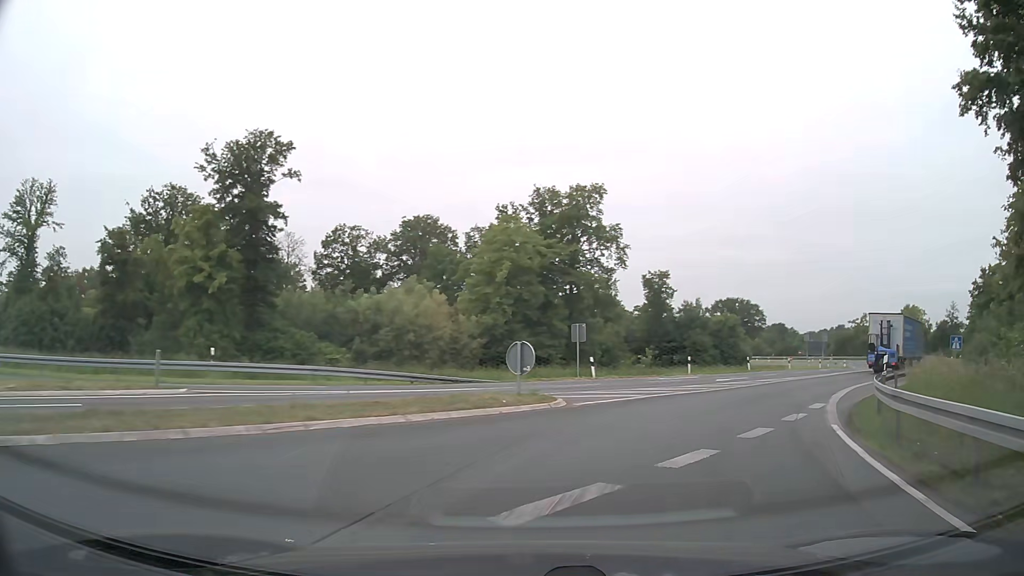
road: motorway_link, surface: asphalt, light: Day
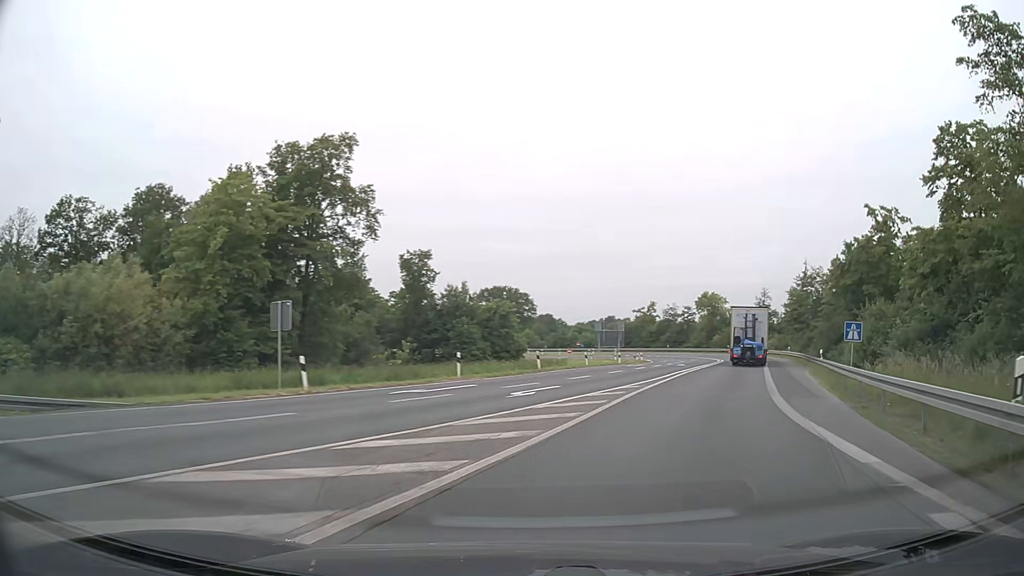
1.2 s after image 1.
(+2.4, +13.3) m; +20°
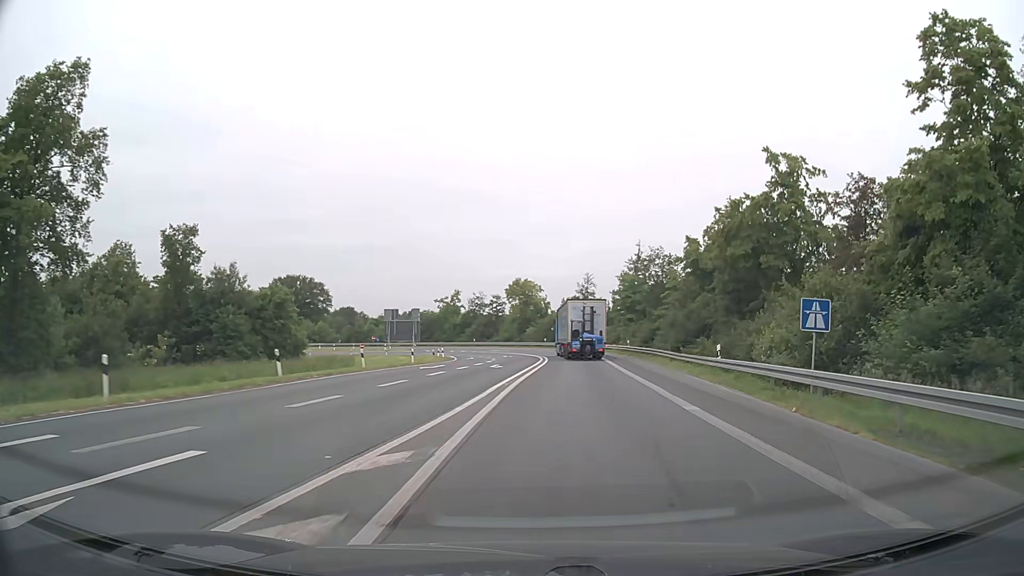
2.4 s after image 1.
(+2.3, +13.9) m; +17°
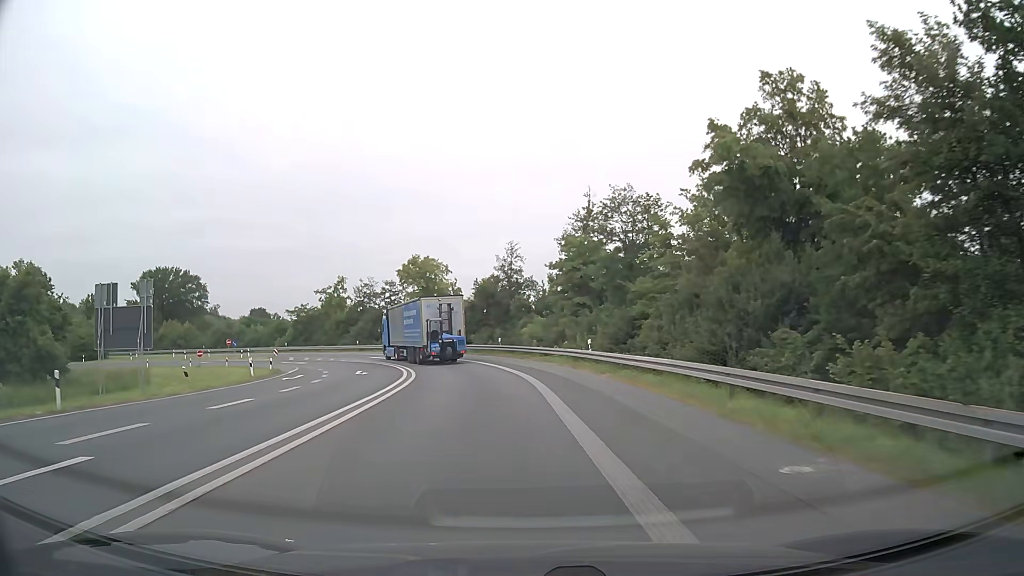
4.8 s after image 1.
(+3.2, +30.1) m; +7°
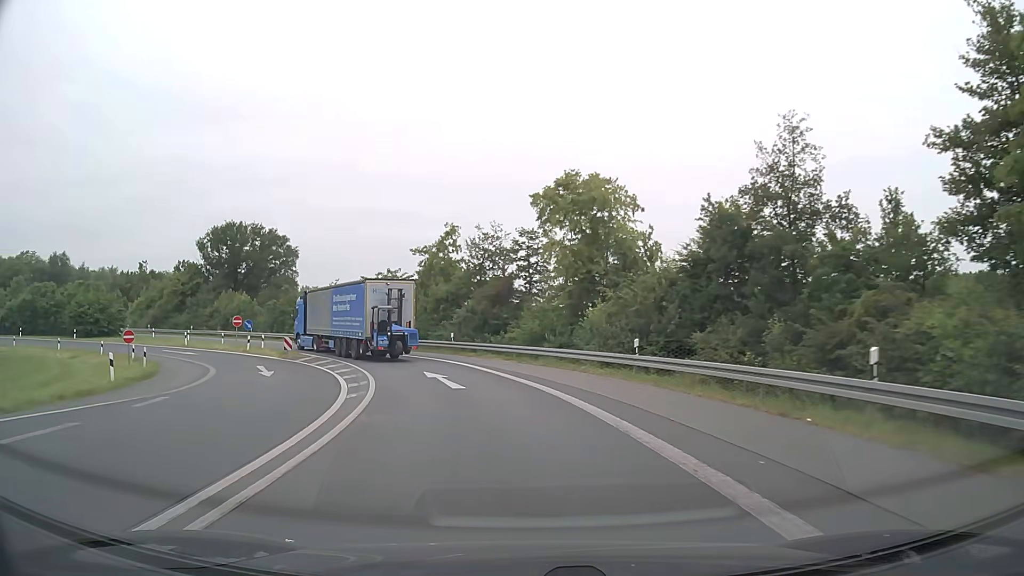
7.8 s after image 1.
(-4.4, +38.1) m; -15°
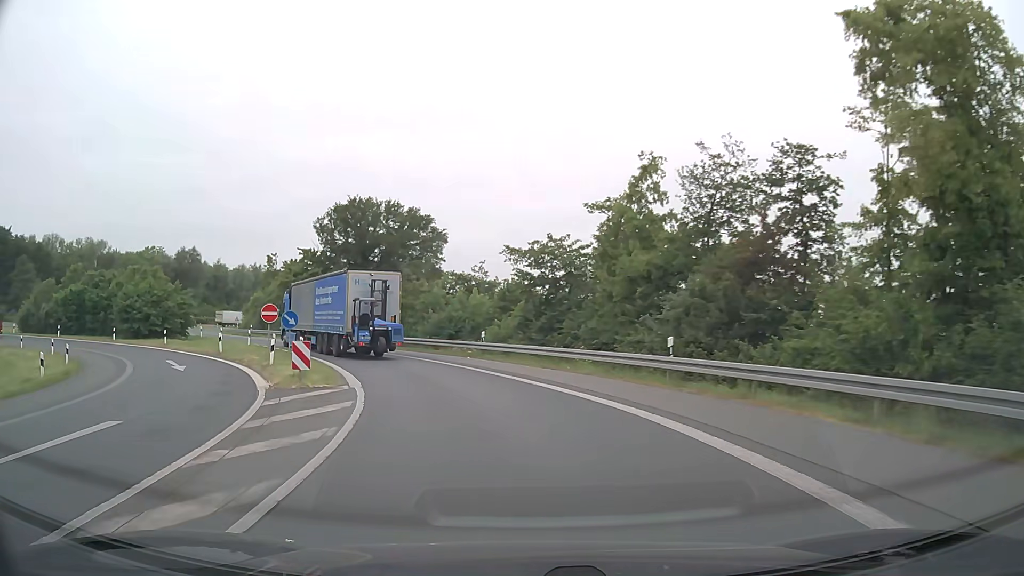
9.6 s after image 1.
(-2.8, +22.2) m; -15°
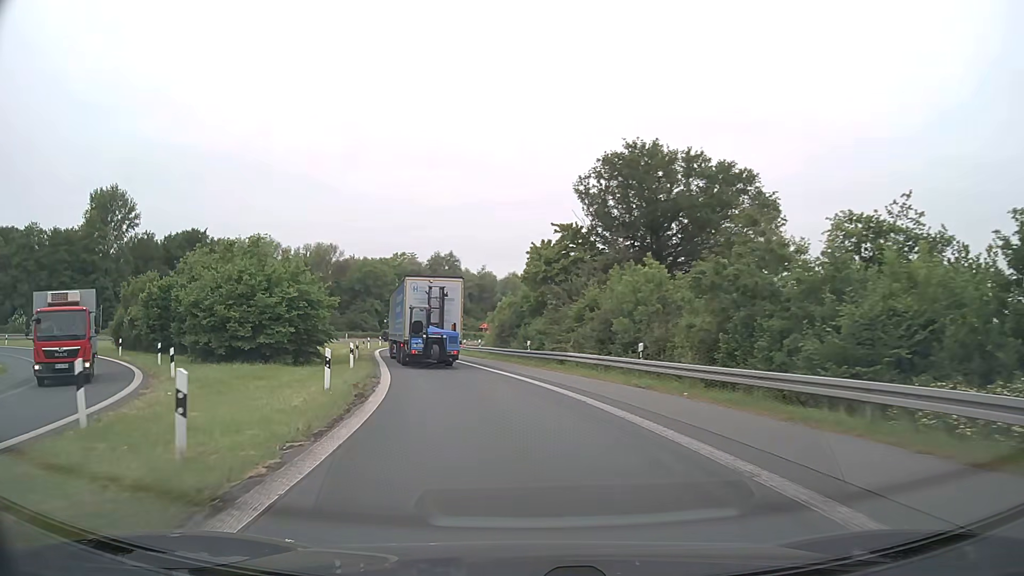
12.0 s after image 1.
(-6.1, +28.7) m; -24°
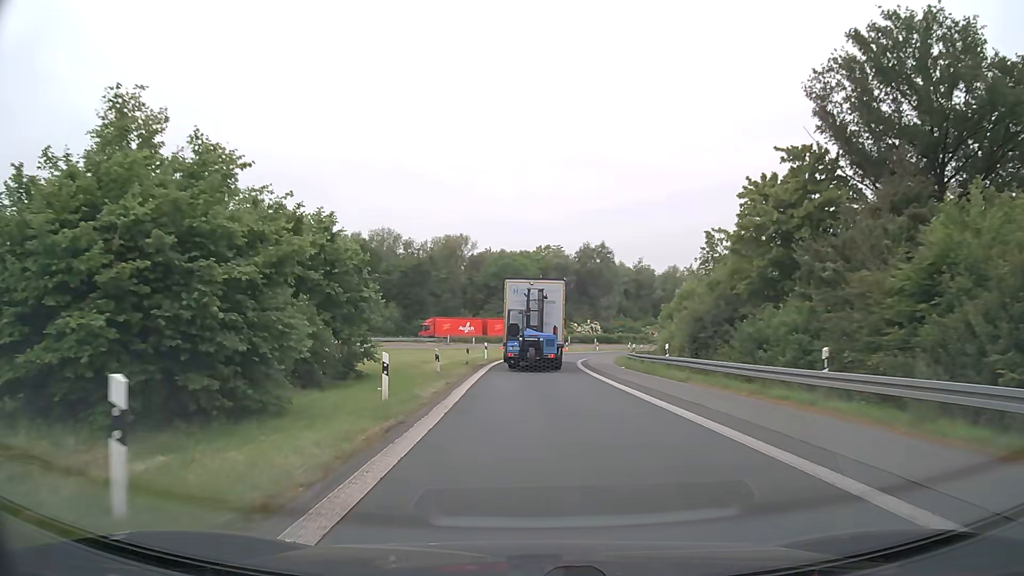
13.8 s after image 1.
(-3.0, +22.8) m; -13°
